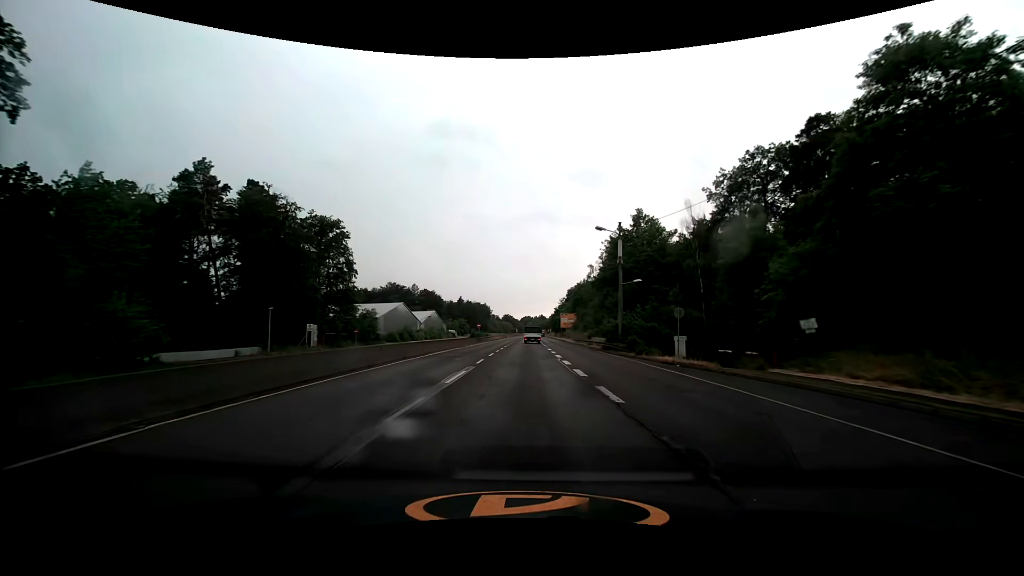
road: trunk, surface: asphalt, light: Day
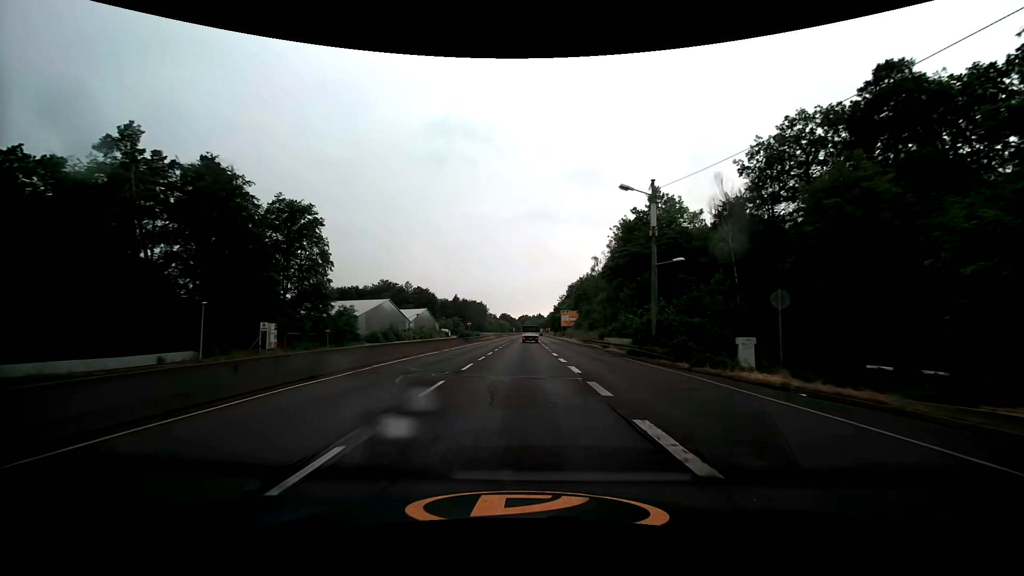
(0.0, +11.1) m; 0°
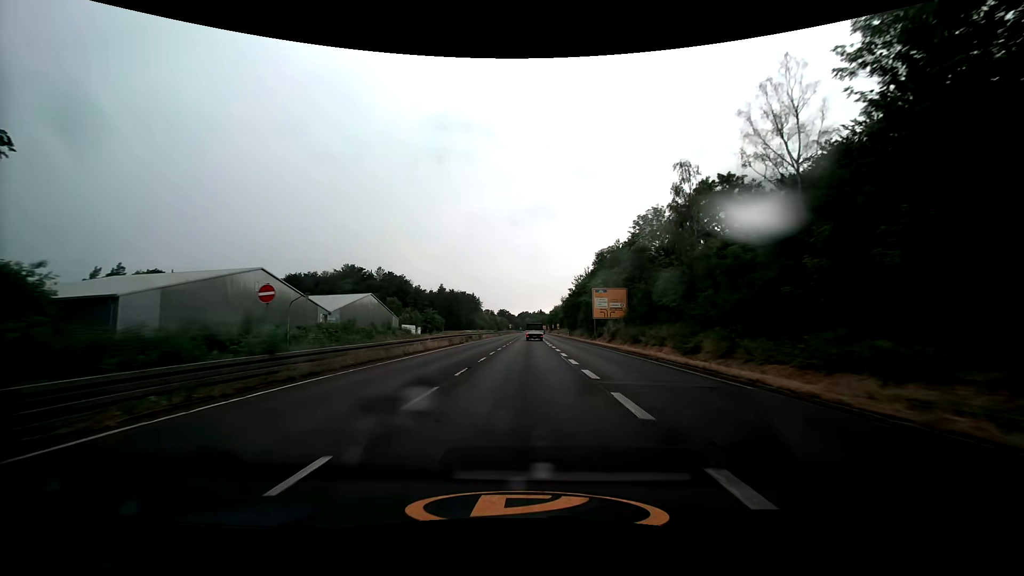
(0.0, +57.7) m; 0°
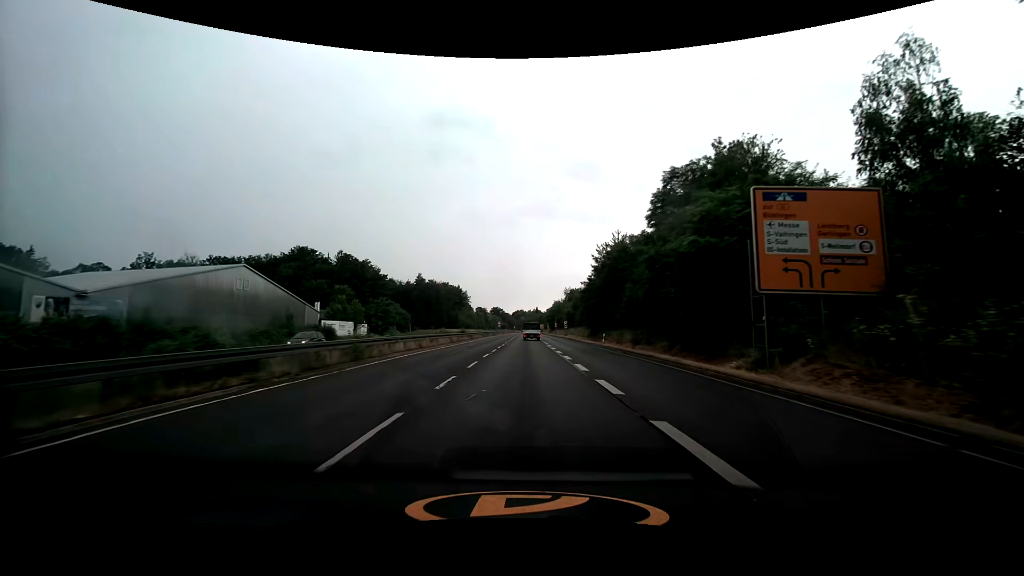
(+0.4, +45.3) m; +1°
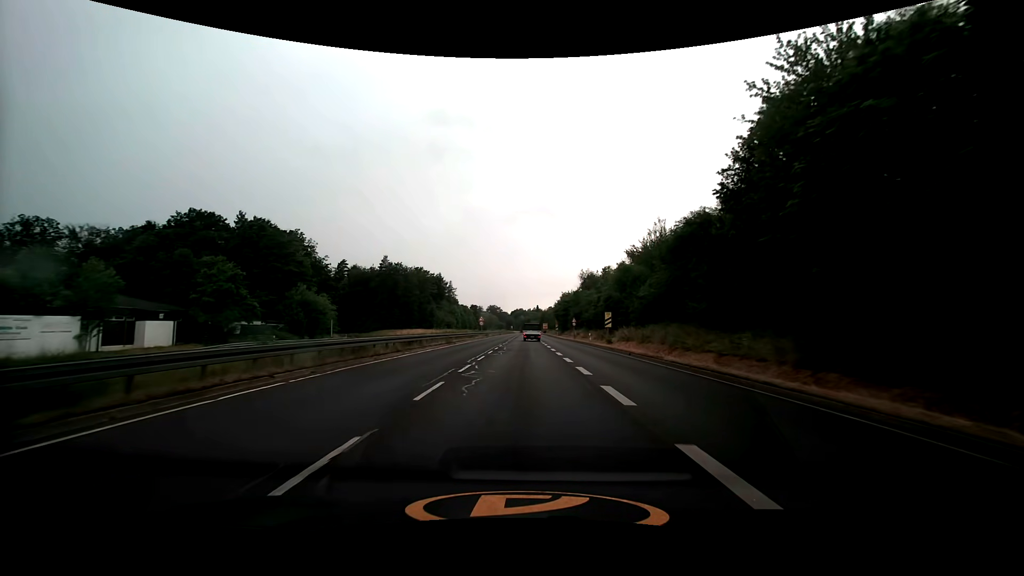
(+0.2, +55.5) m; 0°
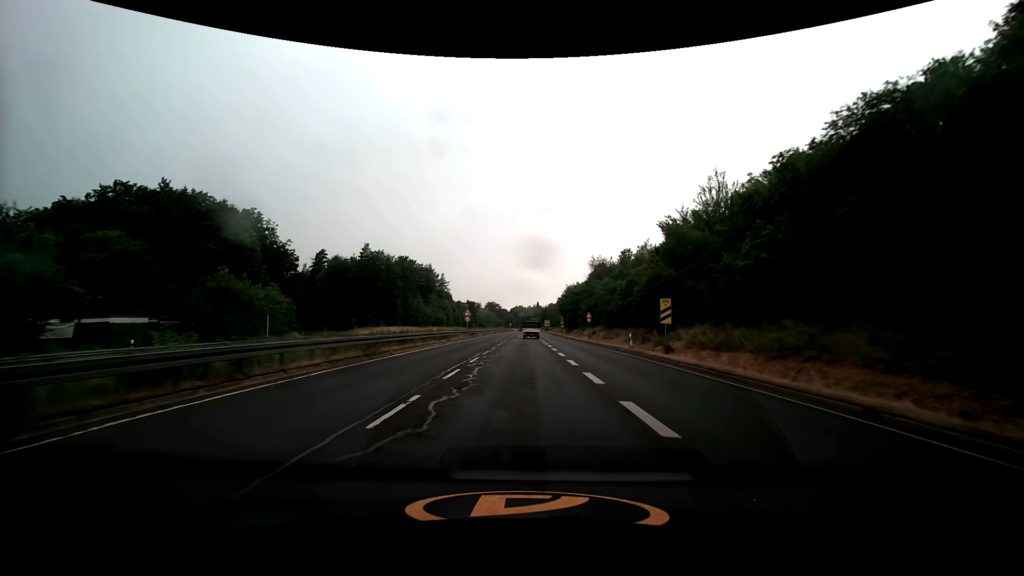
(0.0, +20.5) m; 0°
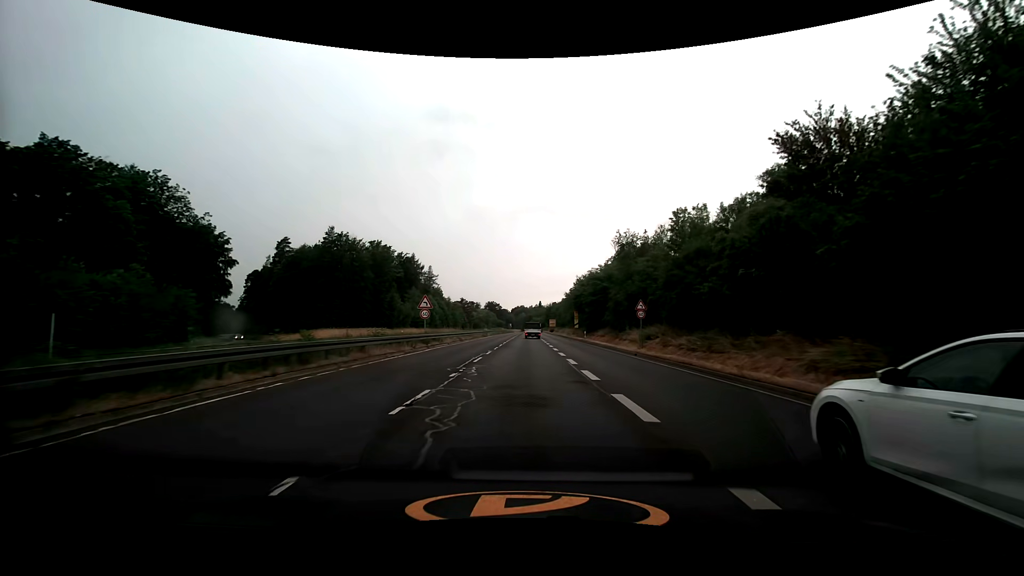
(0.0, +28.8) m; 0°
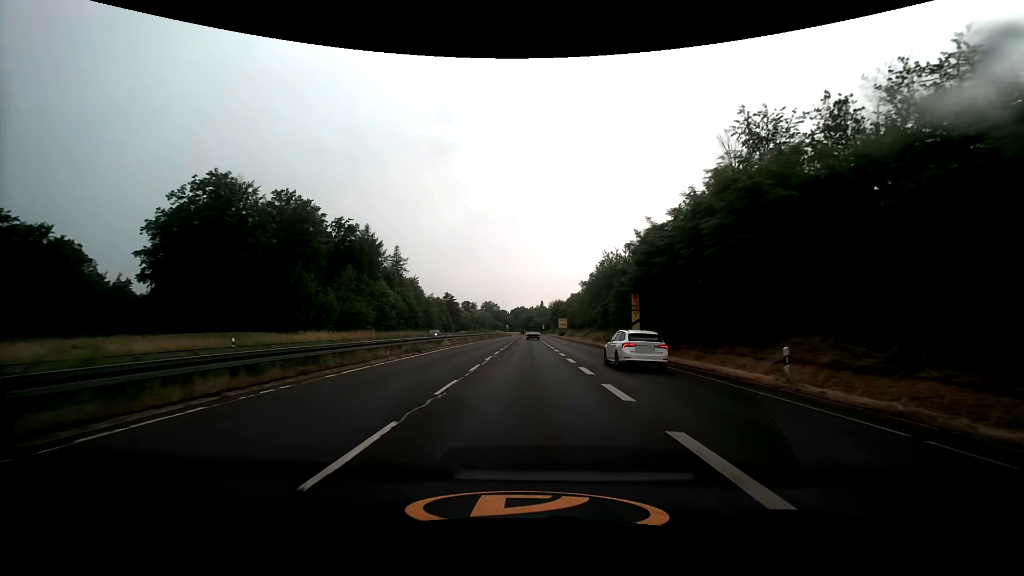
(-0.2, +45.5) m; 0°
(0, +10) (0, +20) (0, +30) (0, +40) (0, +50) (0, +60) (0, +70) (0, +80) (+1, +90) (+1, +100) m
